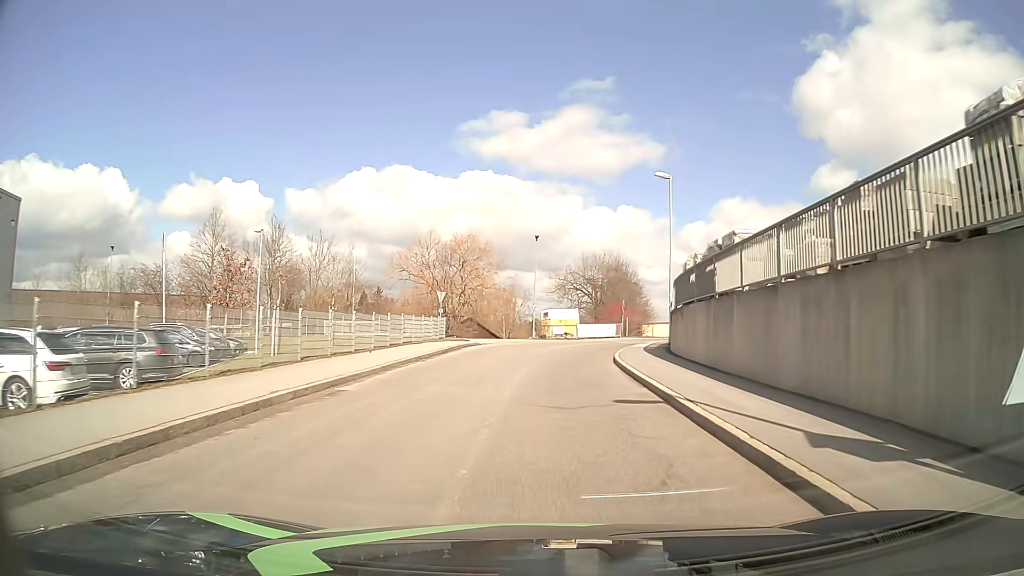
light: Day
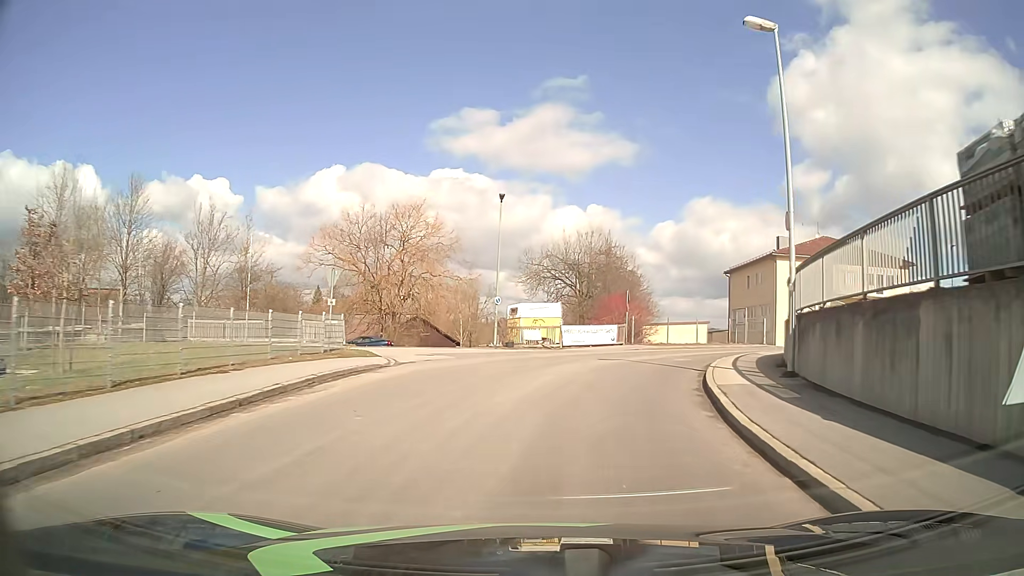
(+0.3, +17.6) m; +3°
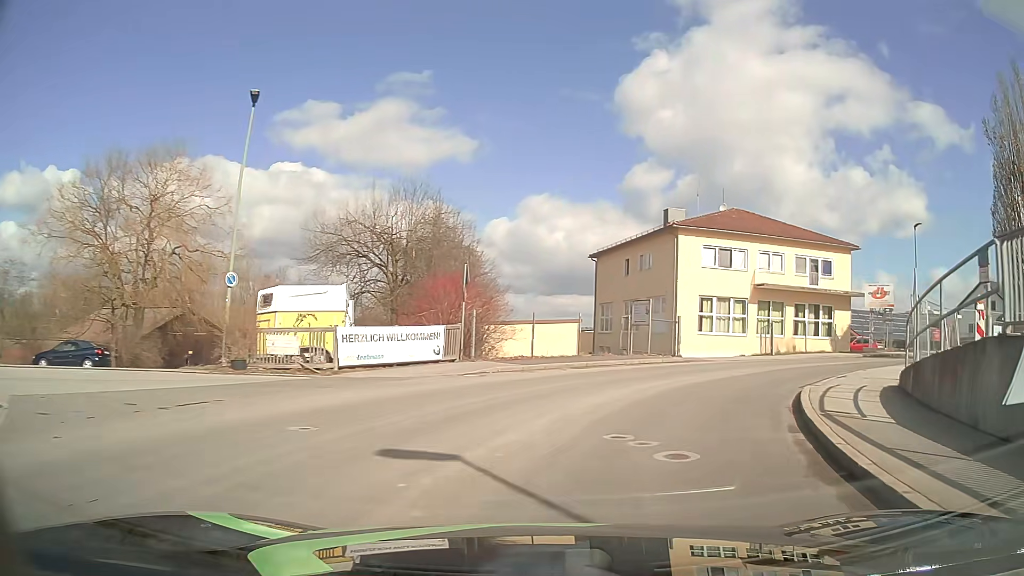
(+1.8, +16.5) m; +14°
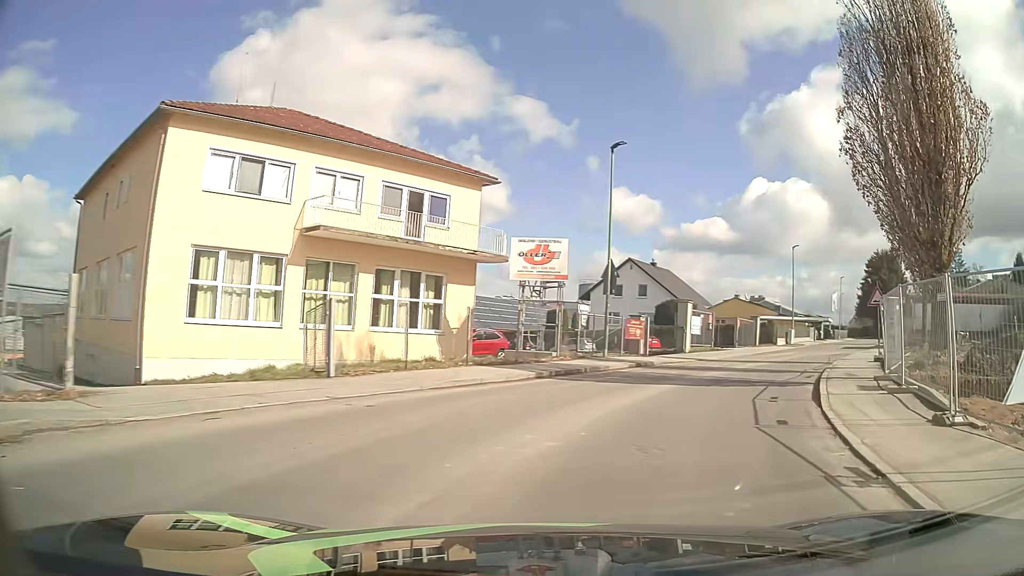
(+6.0, +18.7) m; +38°
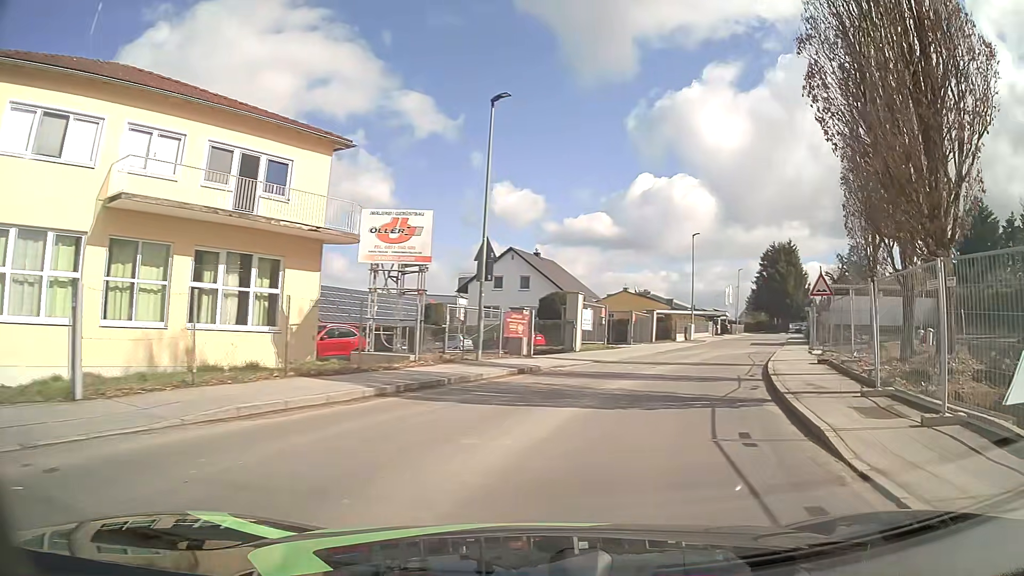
(+0.5, +5.1) m; +10°
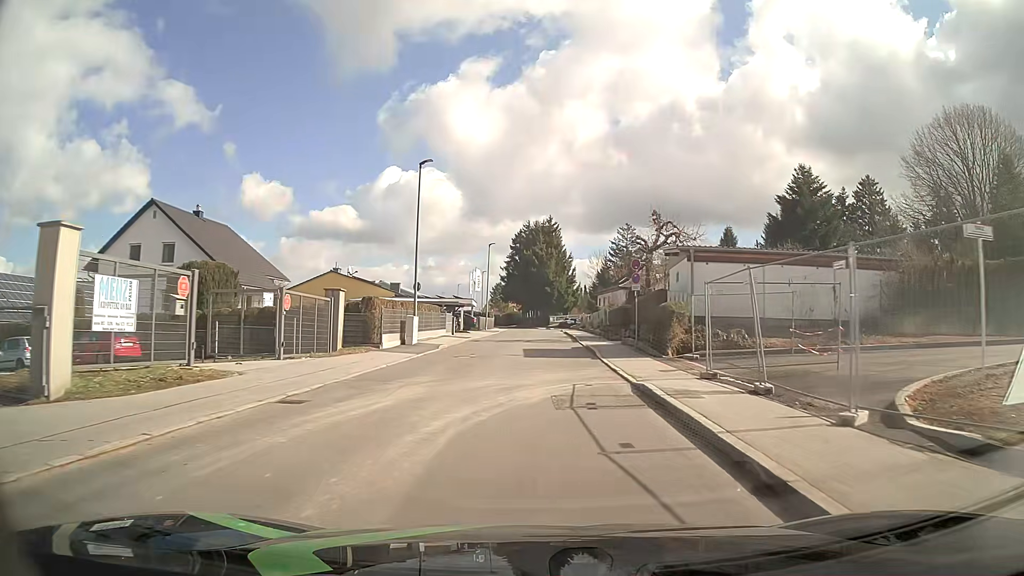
(+5.5, +22.1) m; +22°
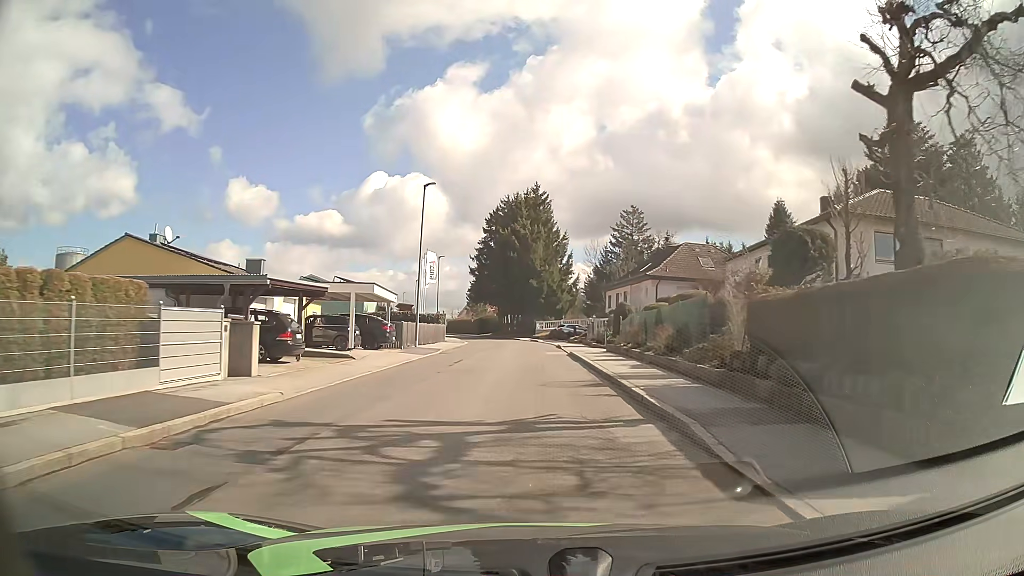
(+0.8, +31.4) m; +2°
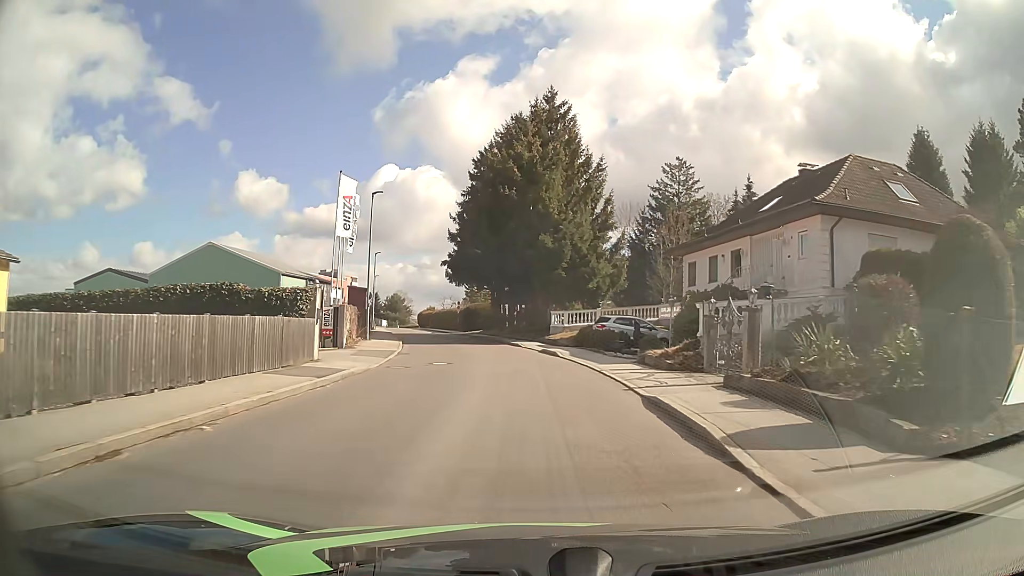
(-0.2, +32.0) m; -1°
(0, +10) (0, +20) (-2, +30) (-3, +40) (-5, +50) (-7, +59) (-10, +69) (-12, +79) (-14, +89) (-17, +98) m
